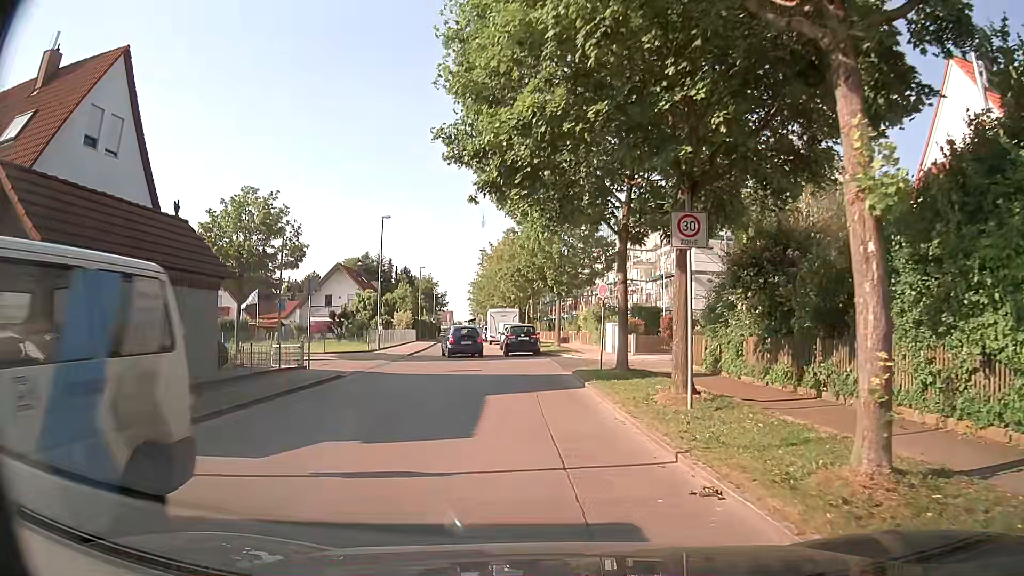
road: residential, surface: asphalt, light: Day
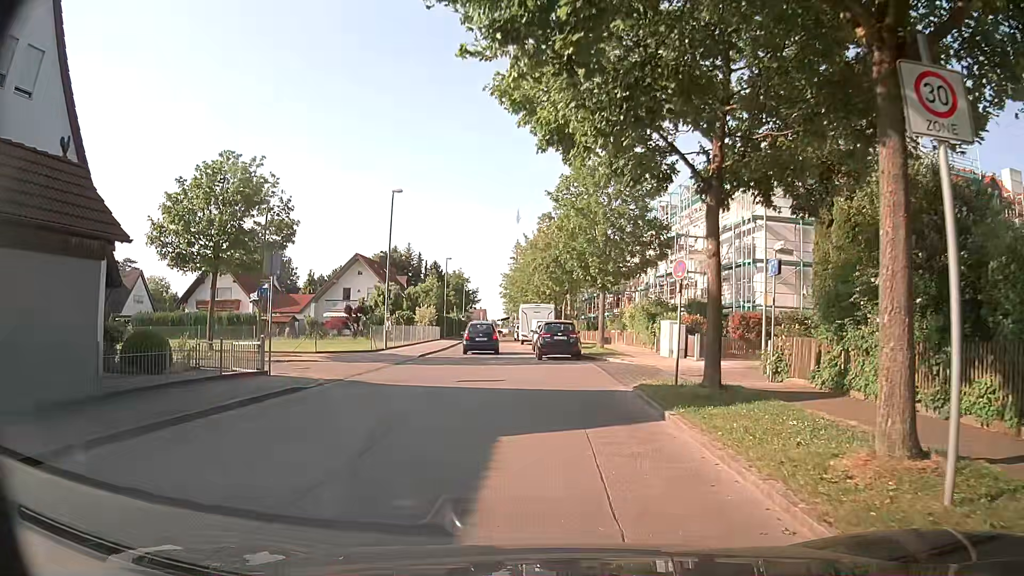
(-0.3, +6.5) m; -3°
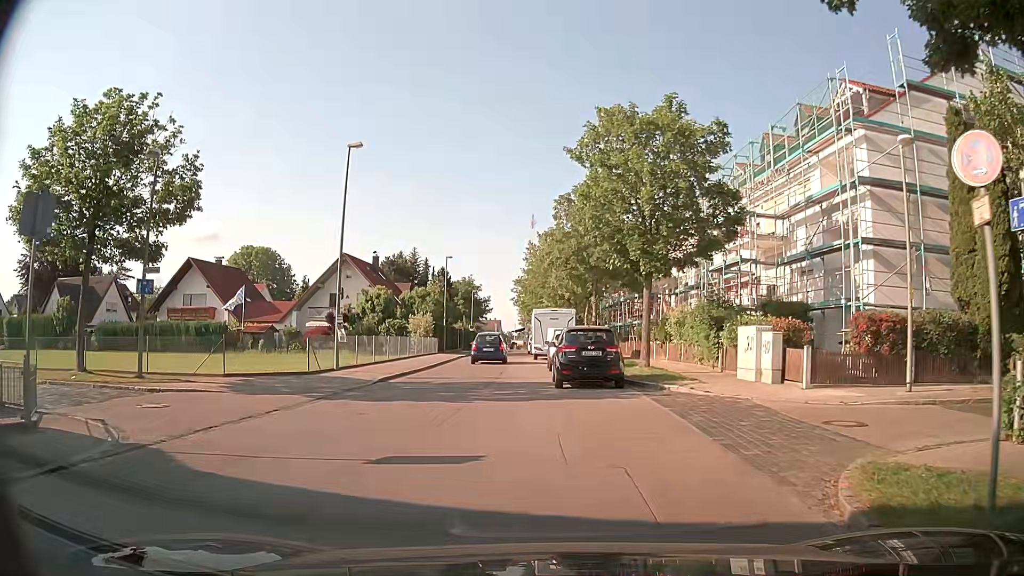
(-0.2, +9.9) m; -3°
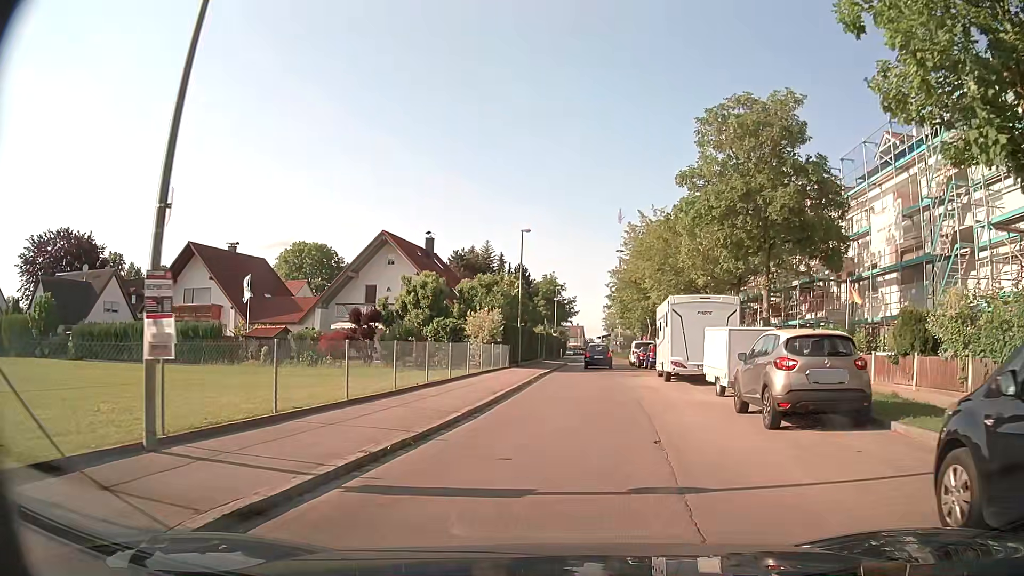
(-1.6, +16.1) m; -5°
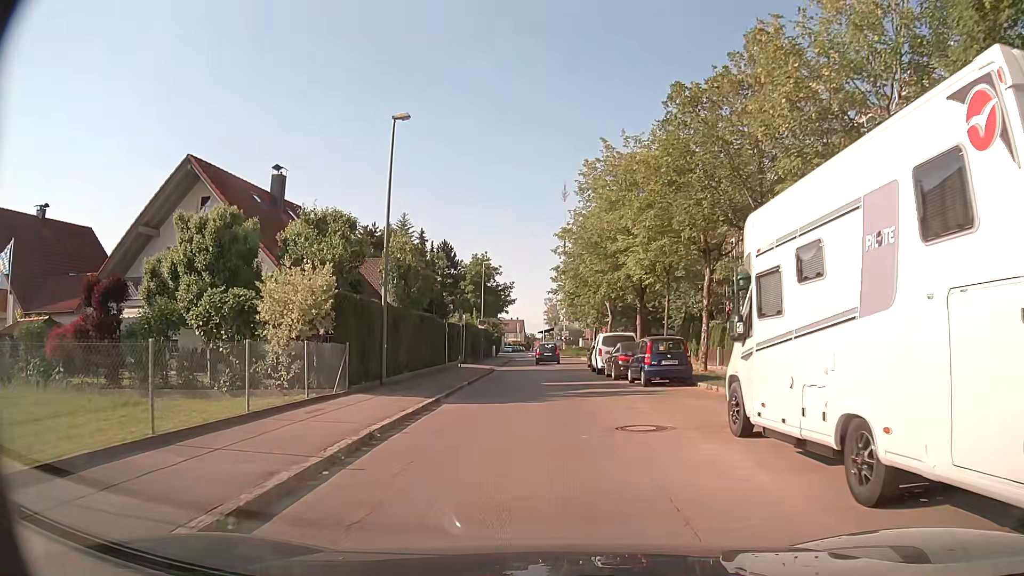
(+1.1, +19.4) m; +5°
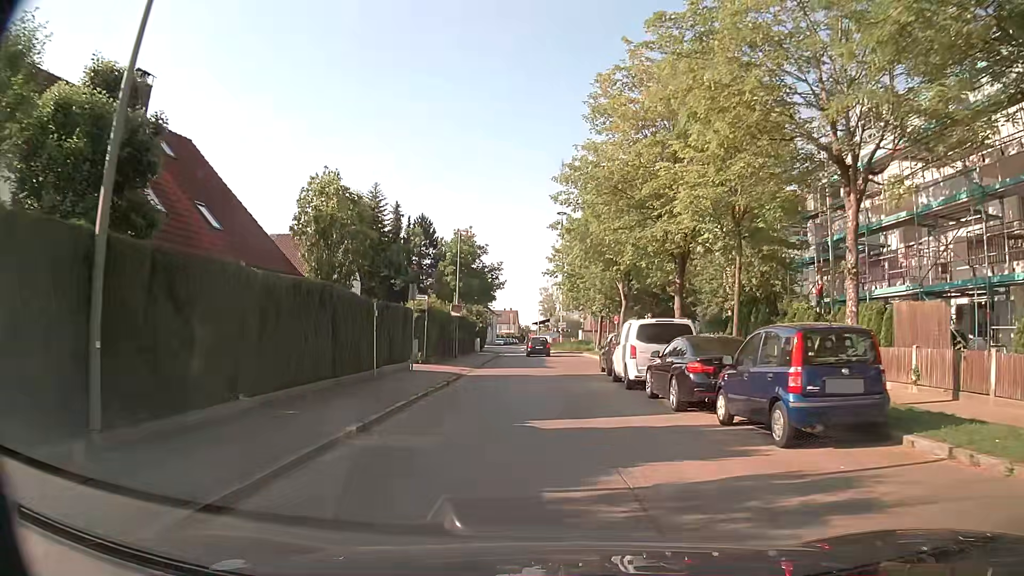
(+0.1, +12.6) m; +1°
(0, +10) (0, +20) (0, +30) (0, +40) (+1, +50) (0, +60) (-1, +70) (-3, +80) (-4, +90) (-5, +100) m
